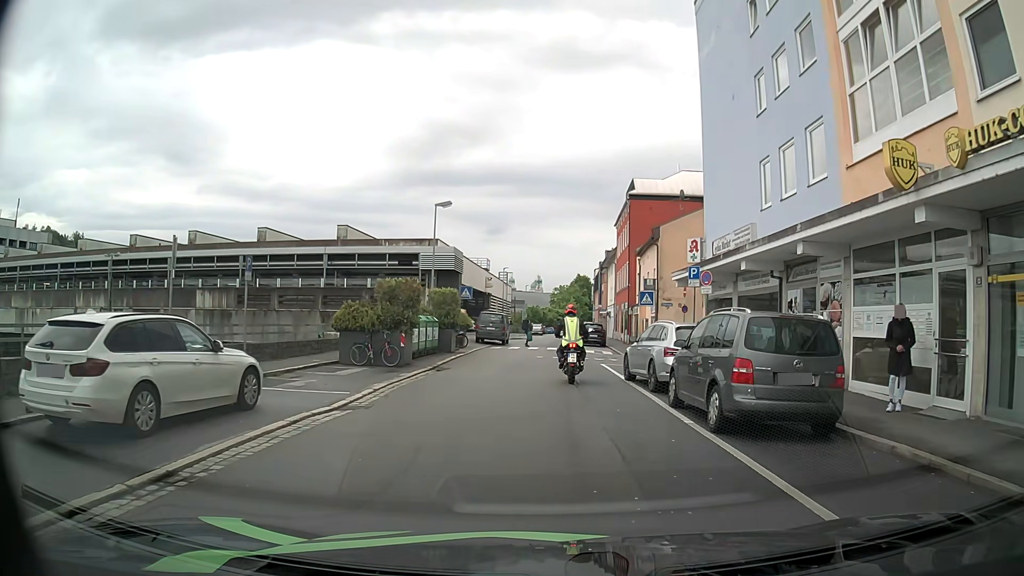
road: residential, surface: asphalt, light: Day
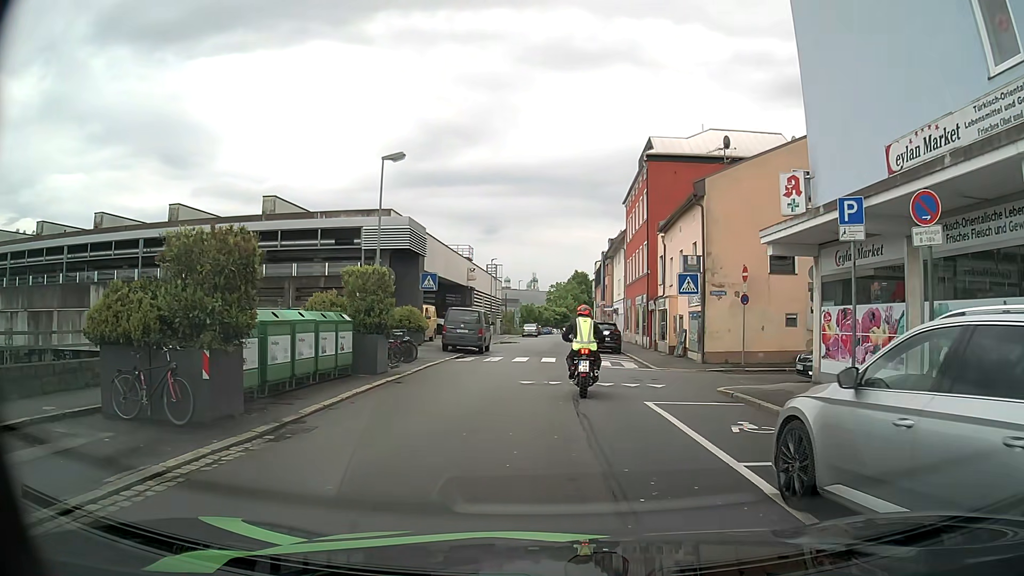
(+0.4, +11.8) m; +1°
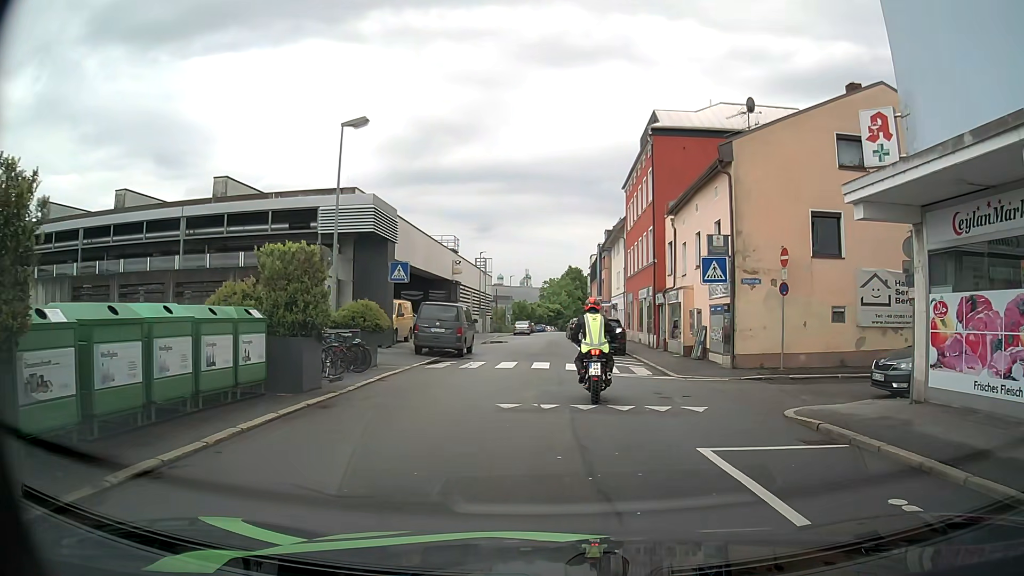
(+0.1, +4.8) m; +2°
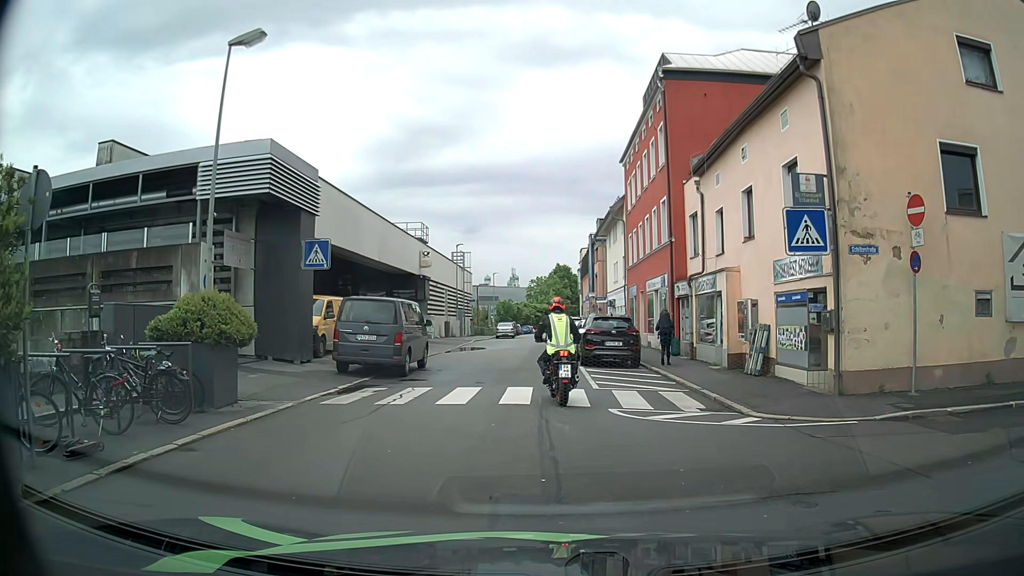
(0.0, +8.2) m; 0°
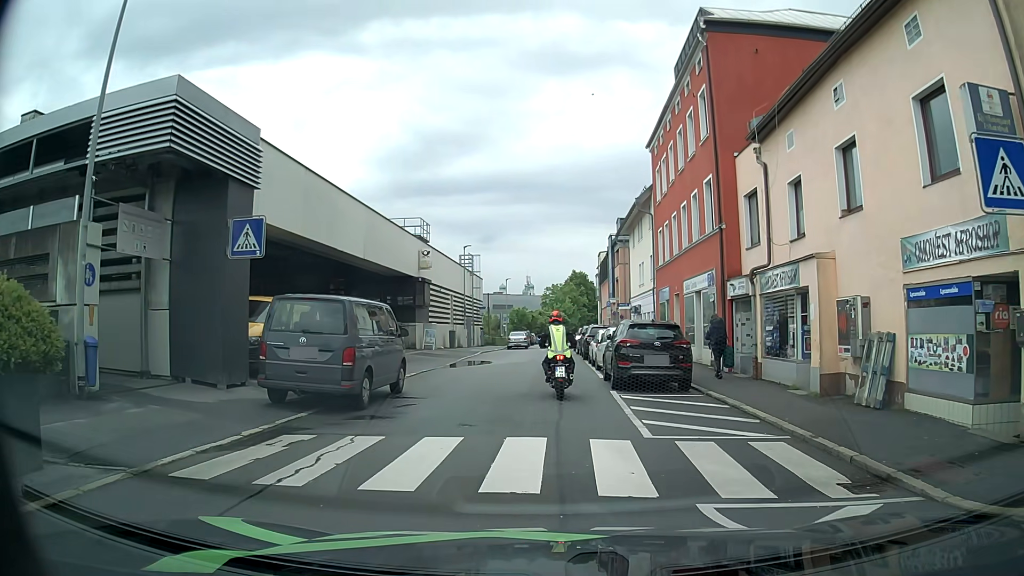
(0.0, +5.6) m; +1°
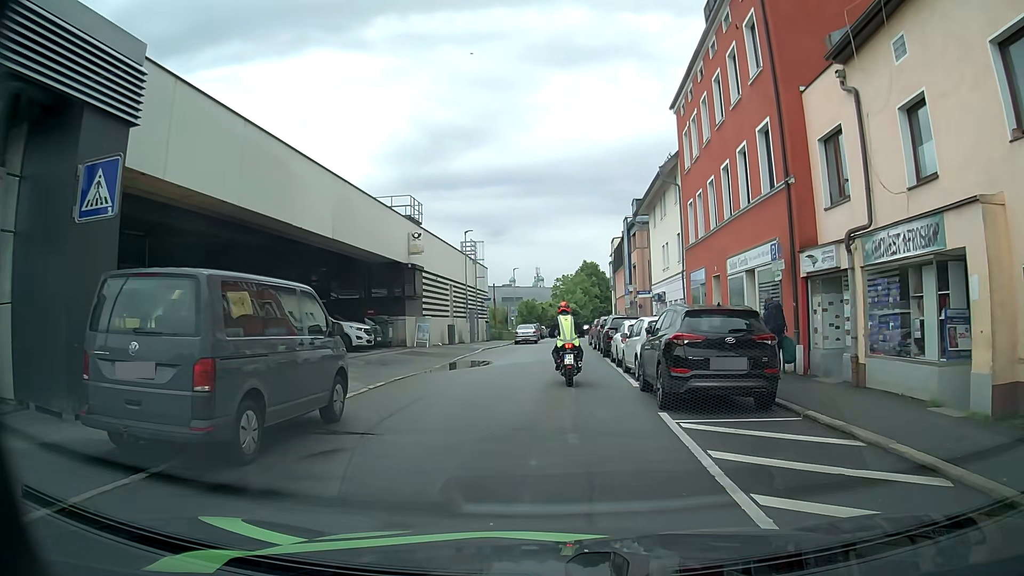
(-0.2, +5.5) m; -2°
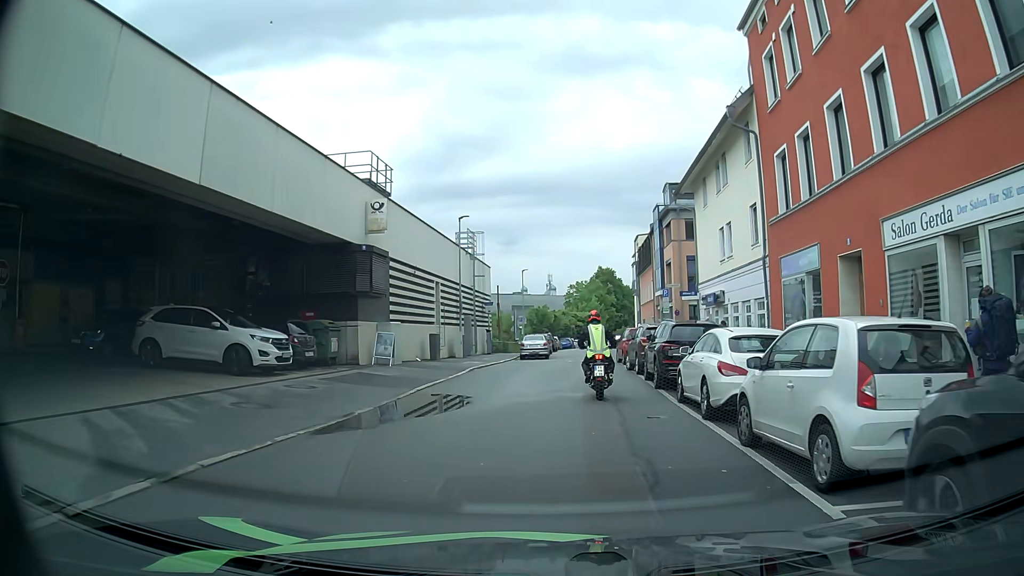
(-0.3, +10.3) m; -2°
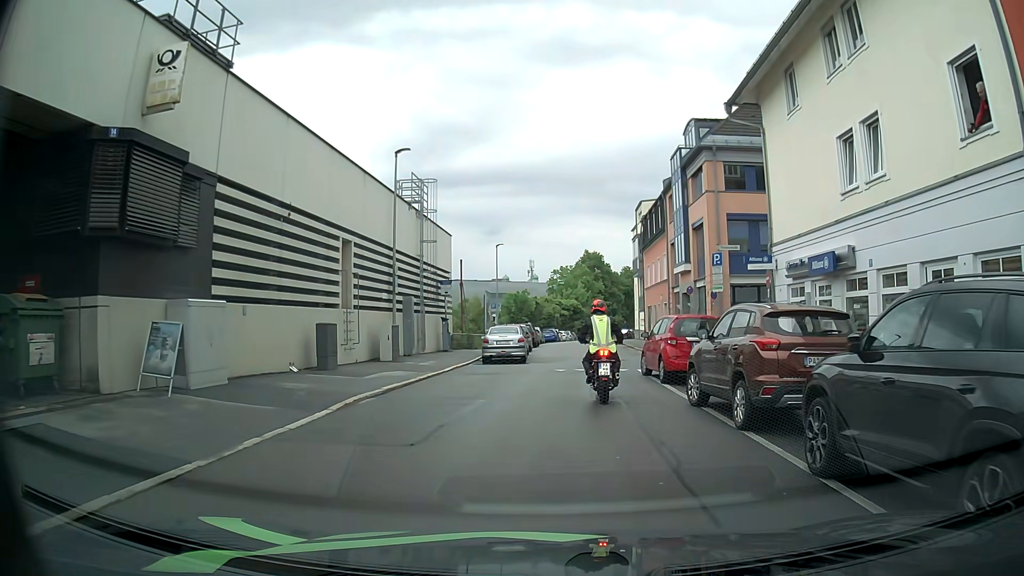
(+0.1, +13.2) m; +2°
